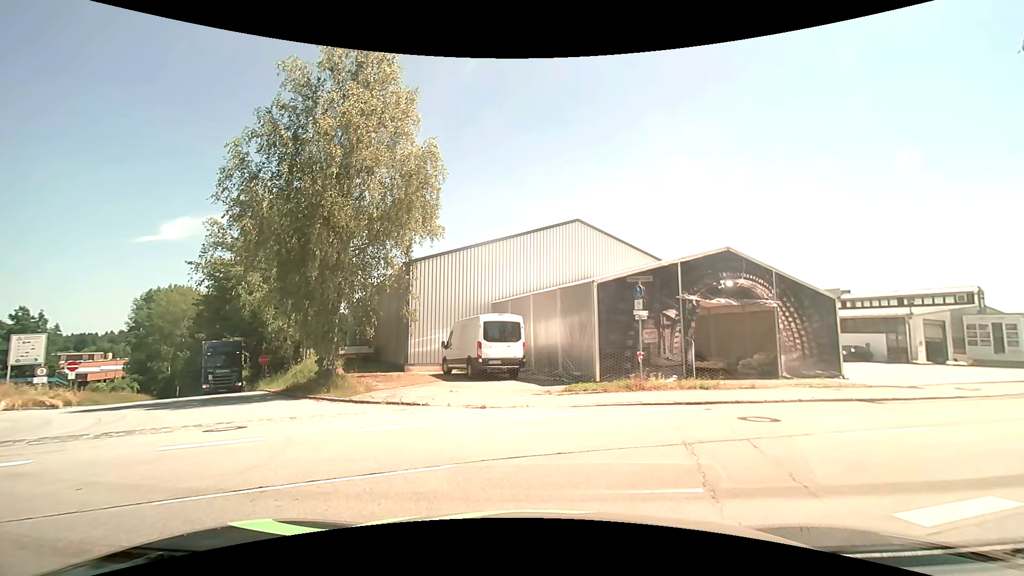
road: residential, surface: asphalt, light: Day
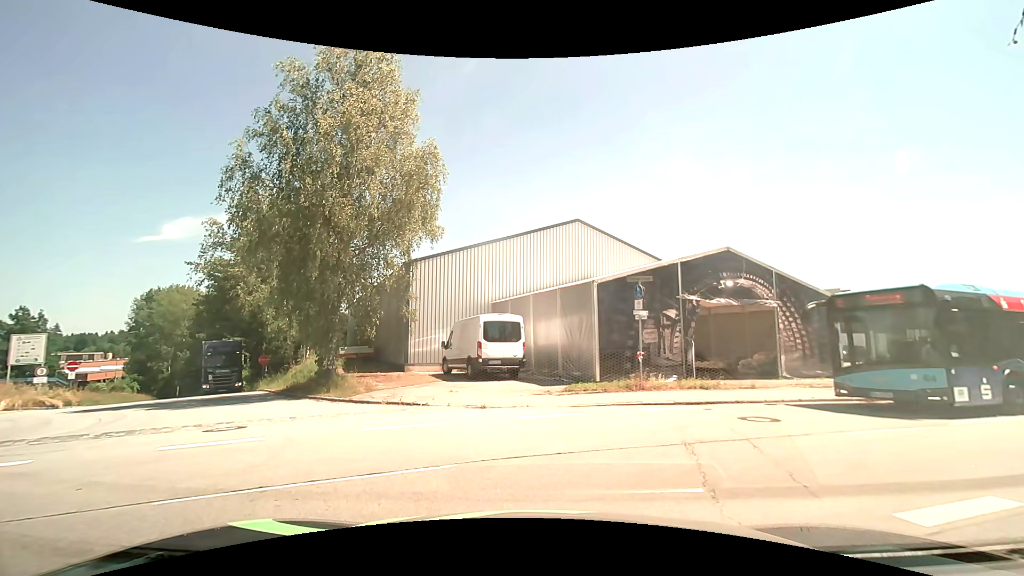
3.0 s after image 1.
(0.0, 0.0) m; 0°
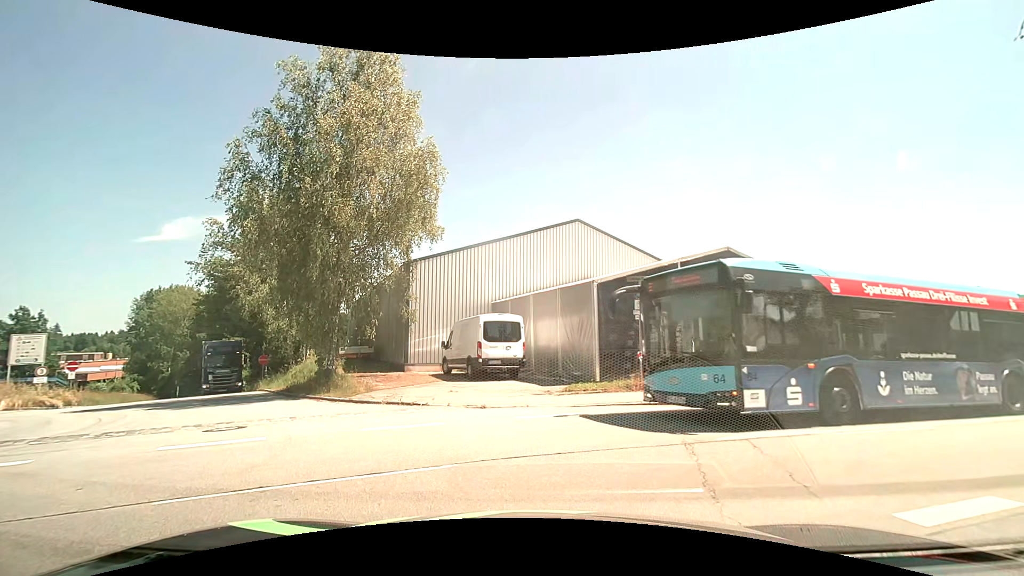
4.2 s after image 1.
(0.0, 0.0) m; 0°
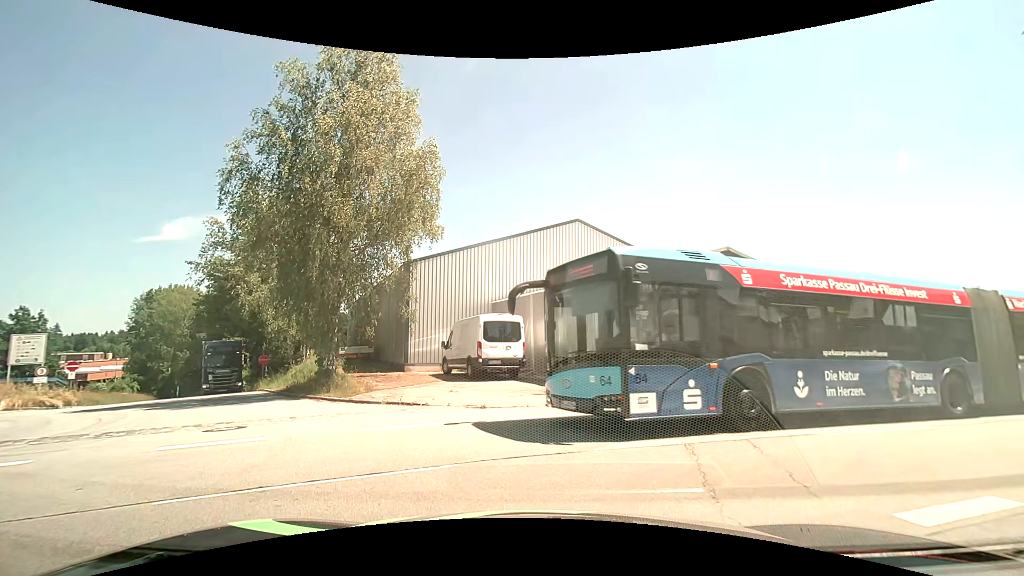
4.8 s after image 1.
(0.0, 0.0) m; 0°
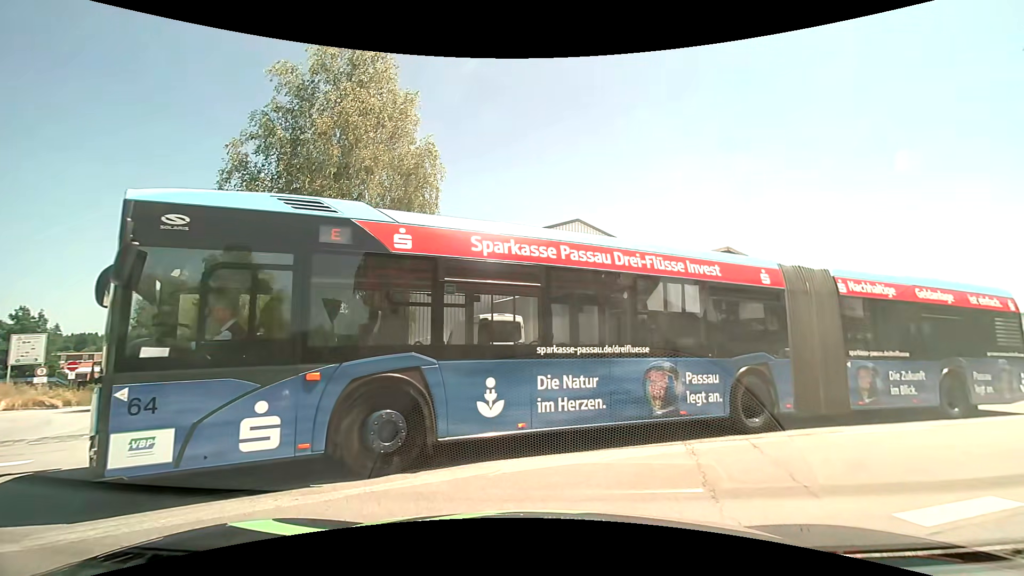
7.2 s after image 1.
(0.0, 0.0) m; 0°
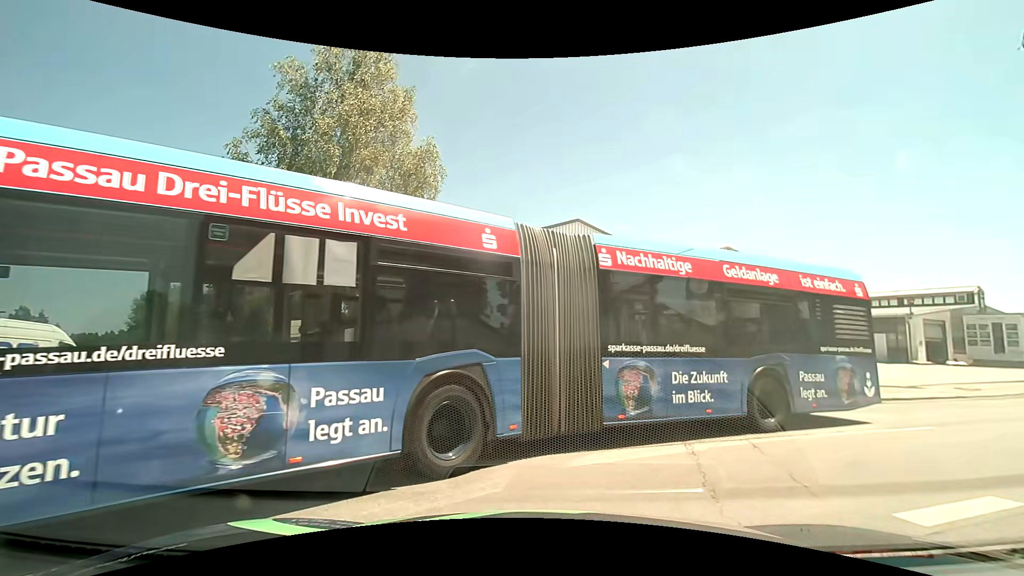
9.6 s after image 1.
(0.0, 0.0) m; 0°
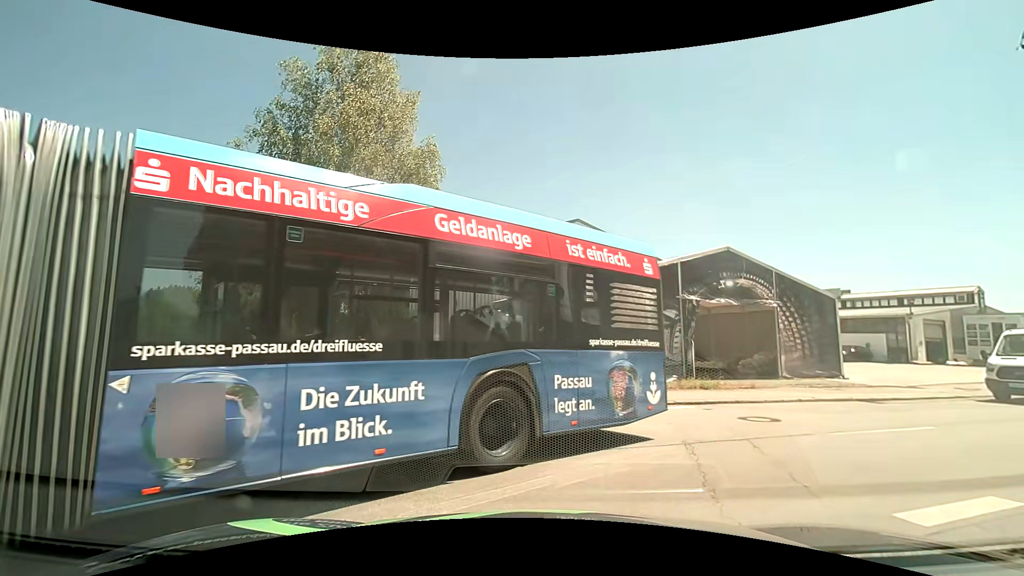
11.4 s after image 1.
(0.0, 0.0) m; 0°
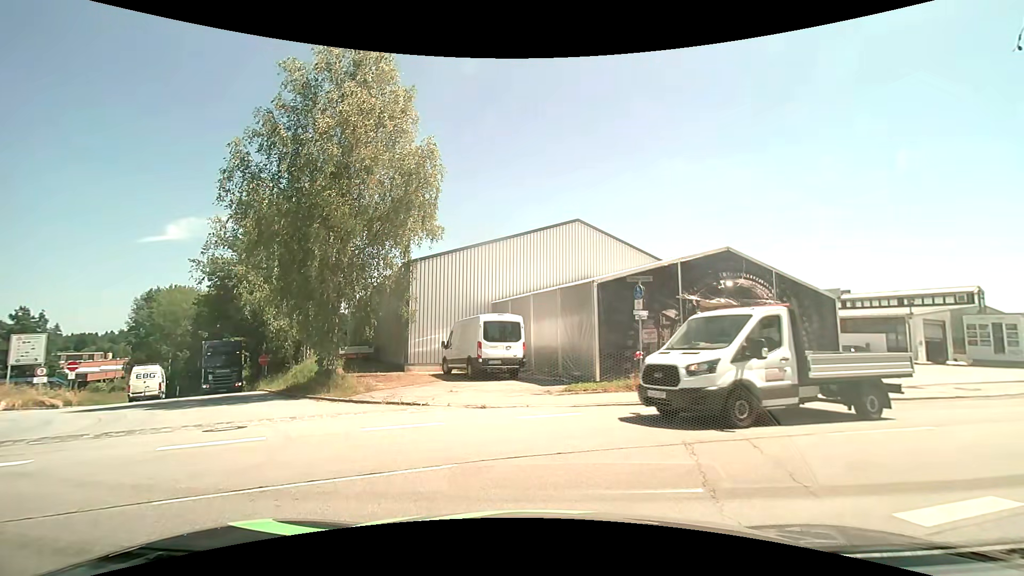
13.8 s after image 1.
(0.0, 0.0) m; 0°
(+4, +8) (+13, +13) (+23, +17) (+32, +20) (+41, +24) (+50, +28) (+59, +32) (+69, +36) (+78, +40) (+87, +44) m
